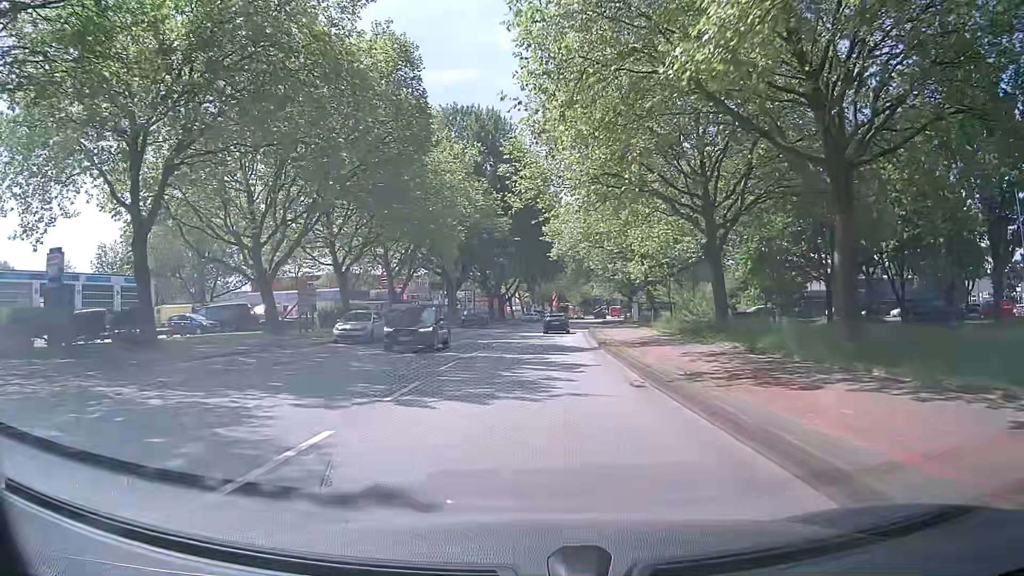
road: secondary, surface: asphalt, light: Day
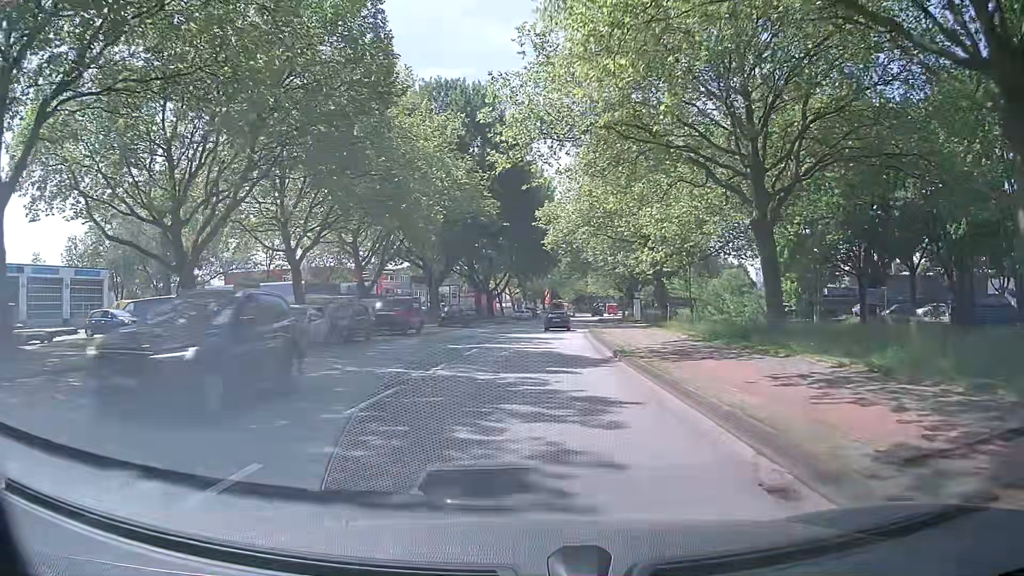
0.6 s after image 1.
(+0.2, +8.0) m; +2°
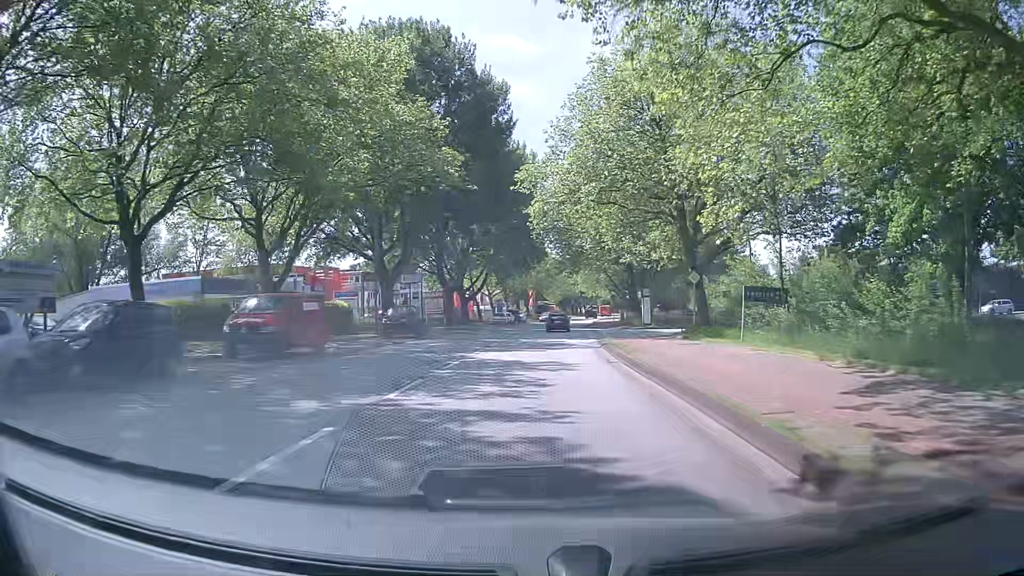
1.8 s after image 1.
(0.0, +15.9) m; 0°
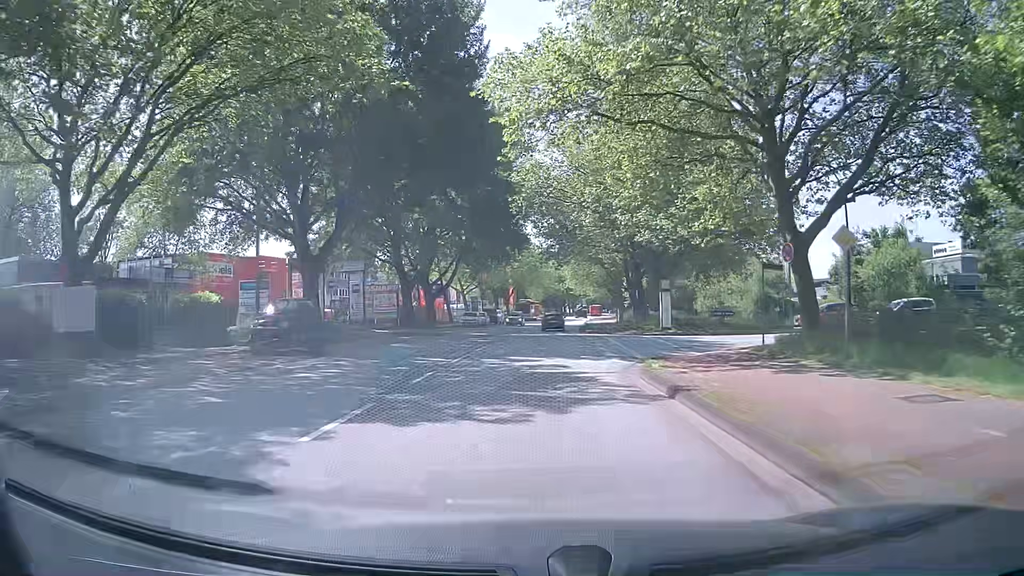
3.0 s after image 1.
(+0.3, +15.8) m; +3°
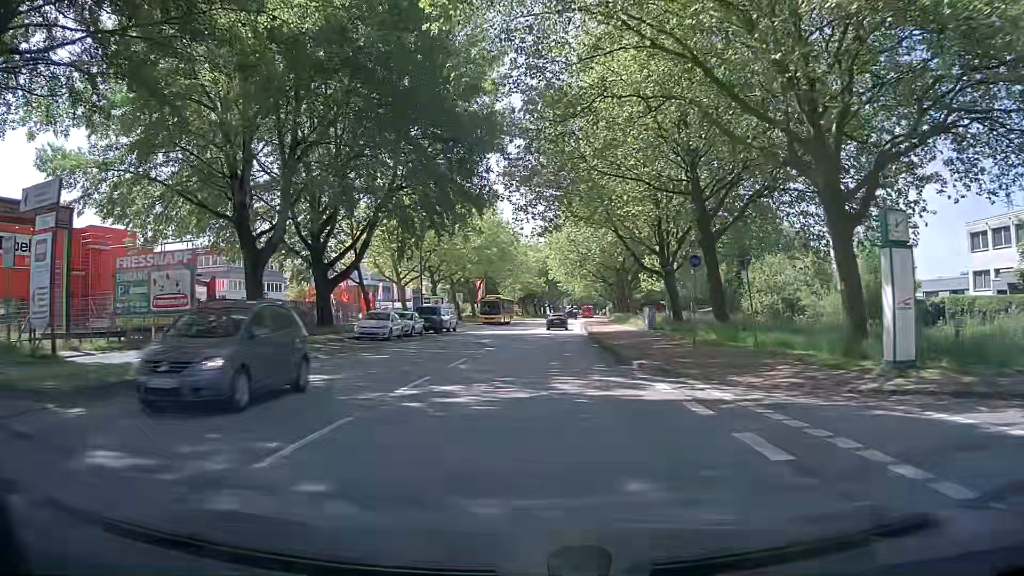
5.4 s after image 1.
(+0.4, +31.2) m; +2°
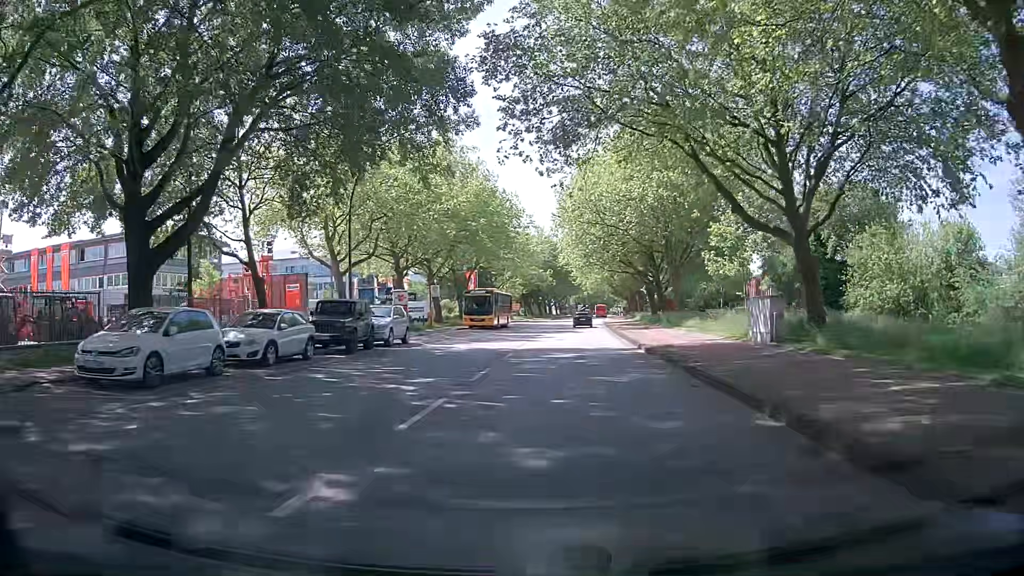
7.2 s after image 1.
(-0.1, +21.7) m; -1°
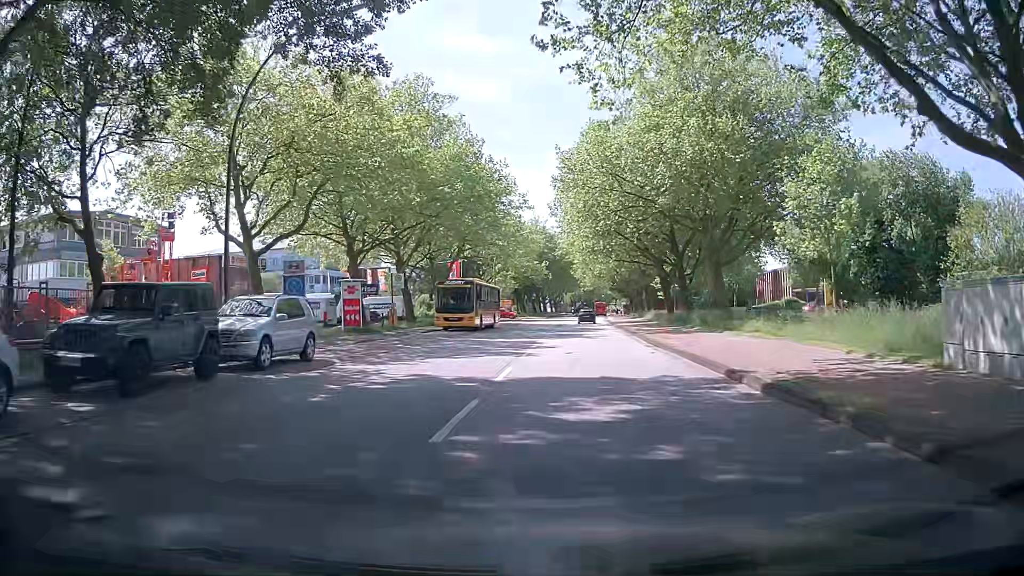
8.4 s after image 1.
(+0.1, +12.7) m; +1°
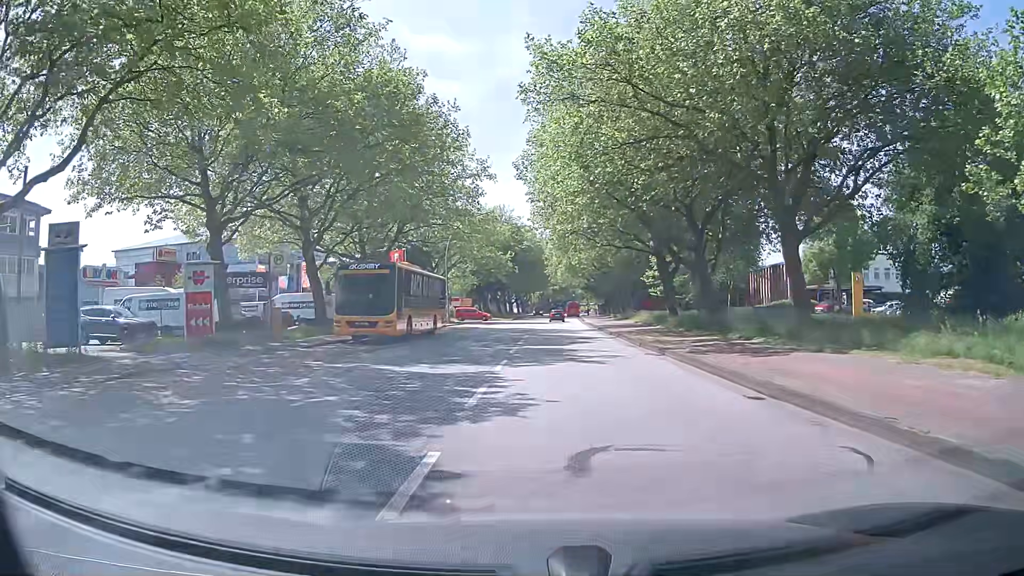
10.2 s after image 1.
(+0.2, +15.2) m; +2°
